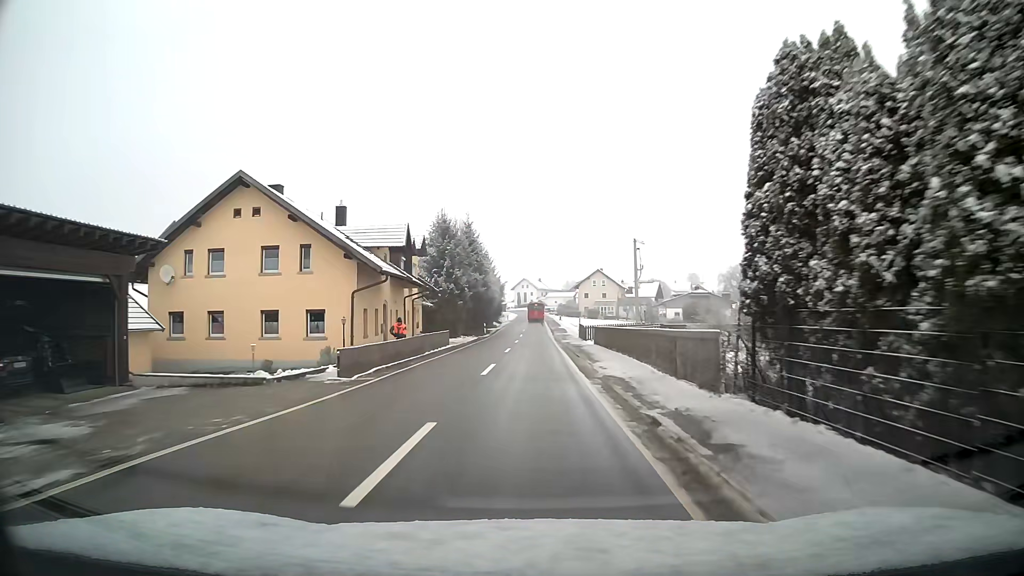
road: tertiary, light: Day
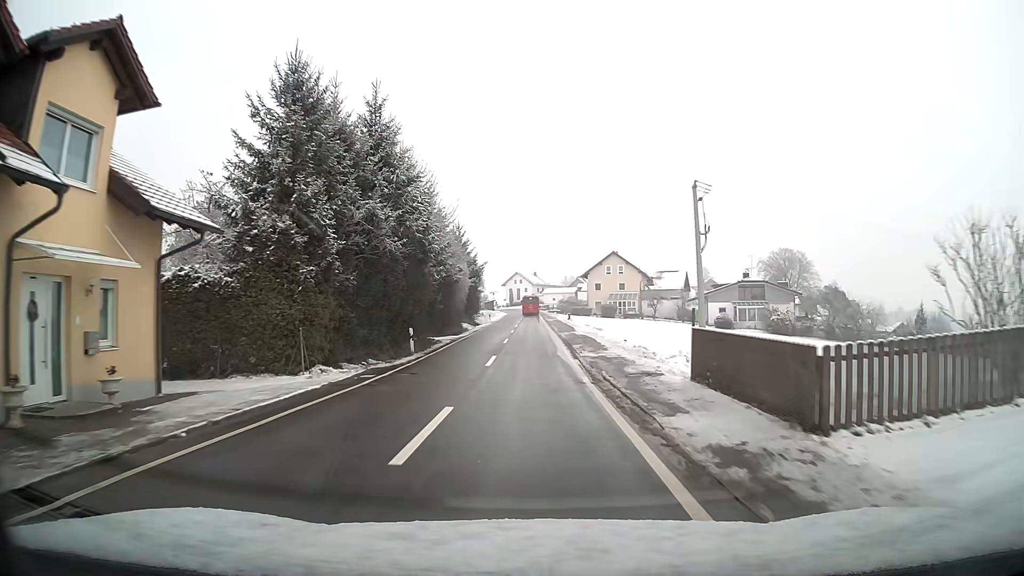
(+0.1, +34.6) m; 0°
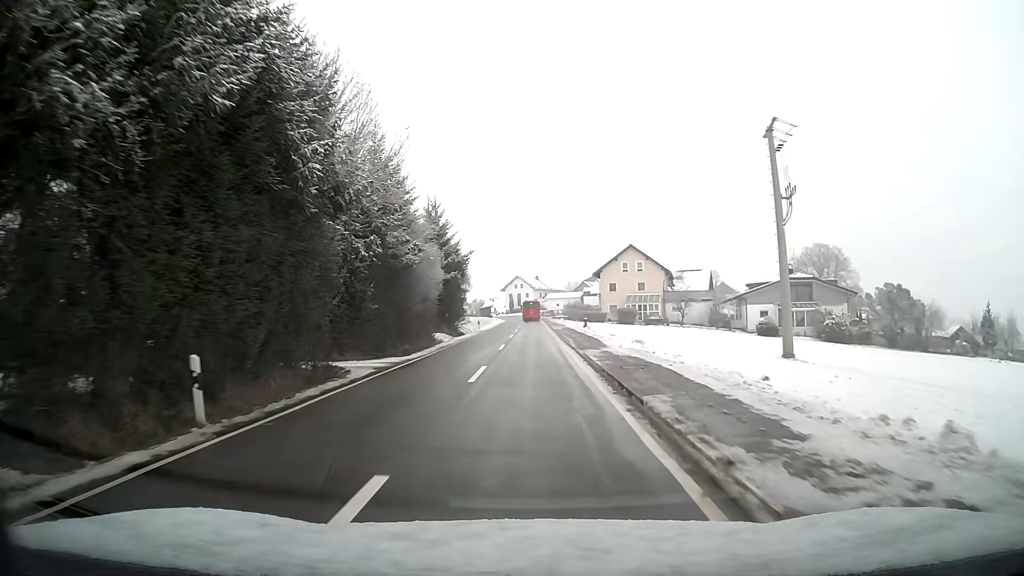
(0.0, +17.1) m; 0°
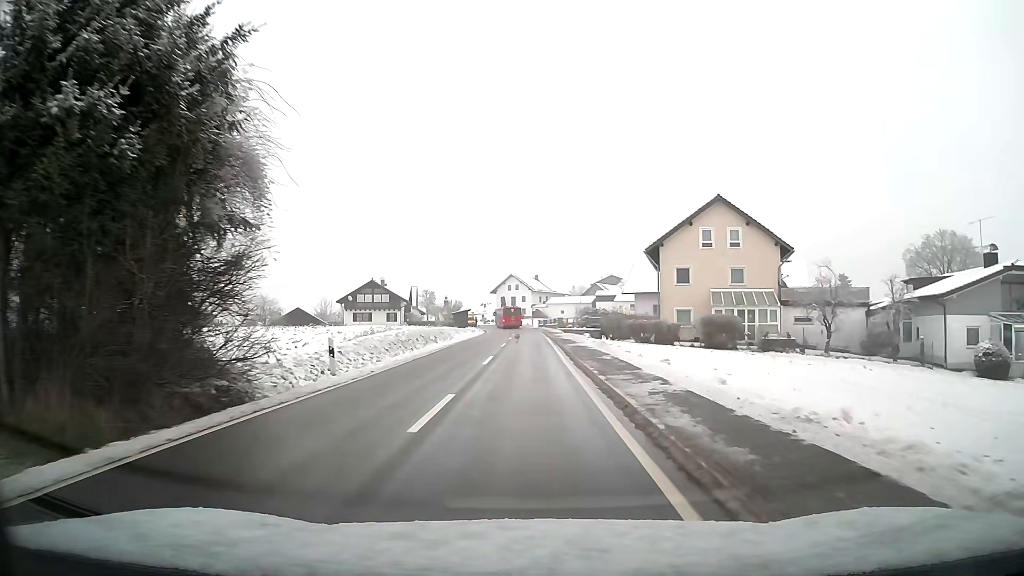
(+0.1, +41.6) m; 0°
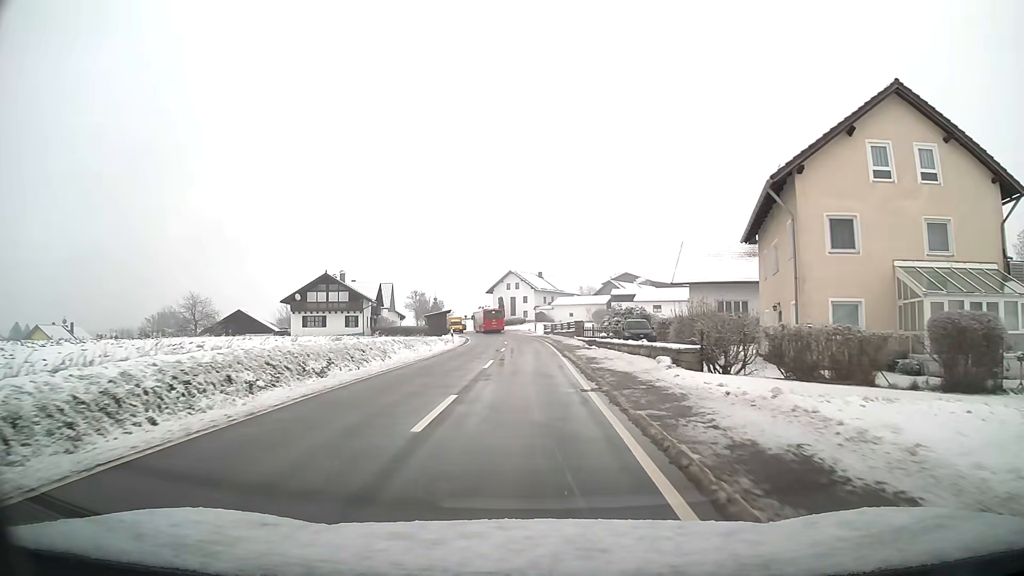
(-0.1, +24.0) m; 0°
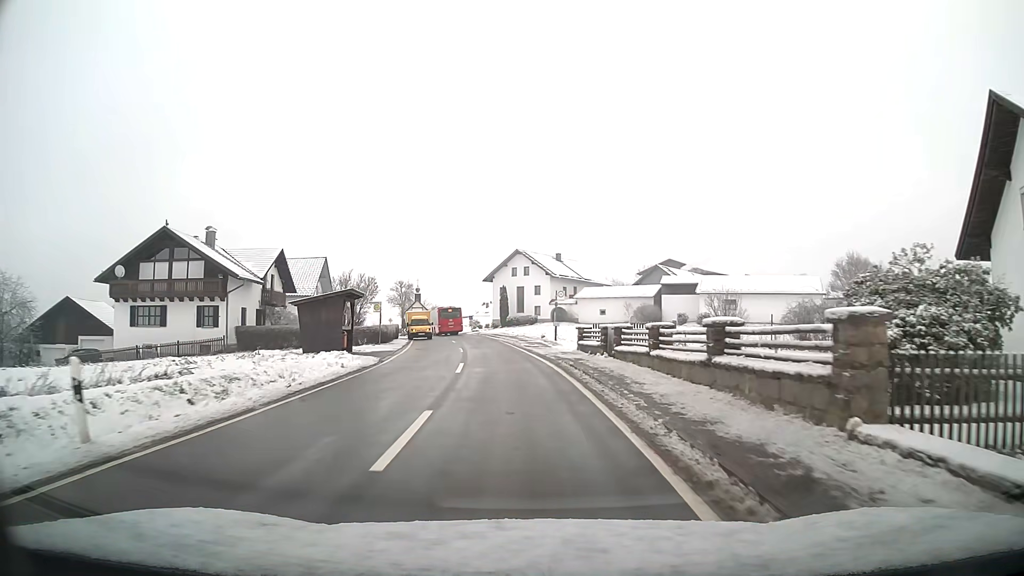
(-0.3, +37.9) m; -2°
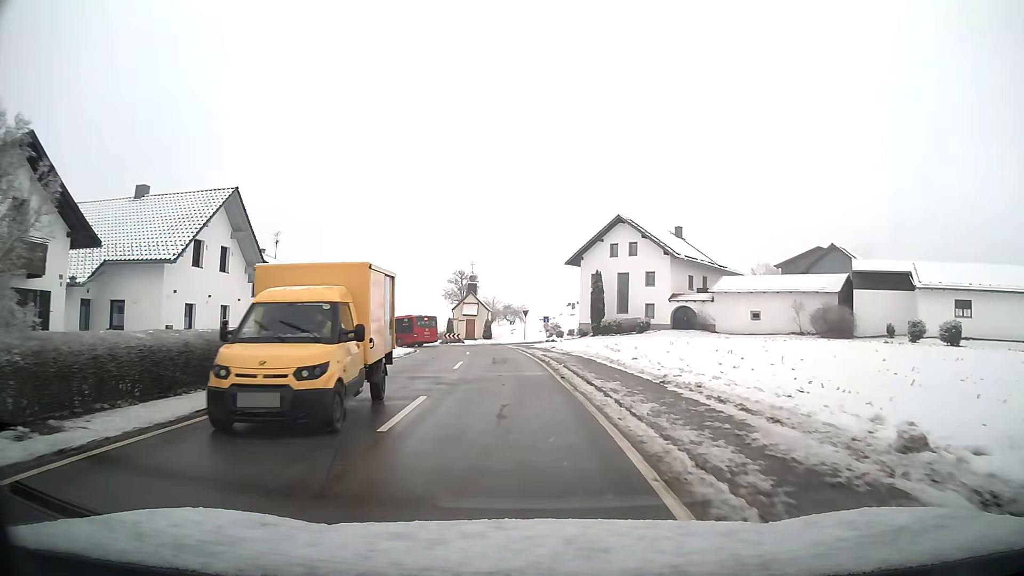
(-1.9, +34.0) m; -7°
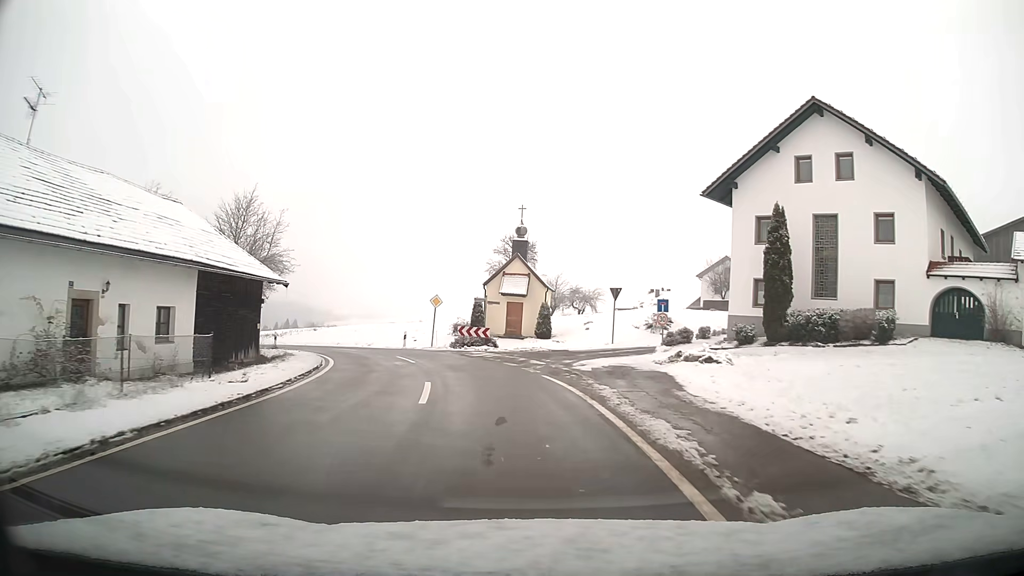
(-1.7, +33.1) m; -6°
